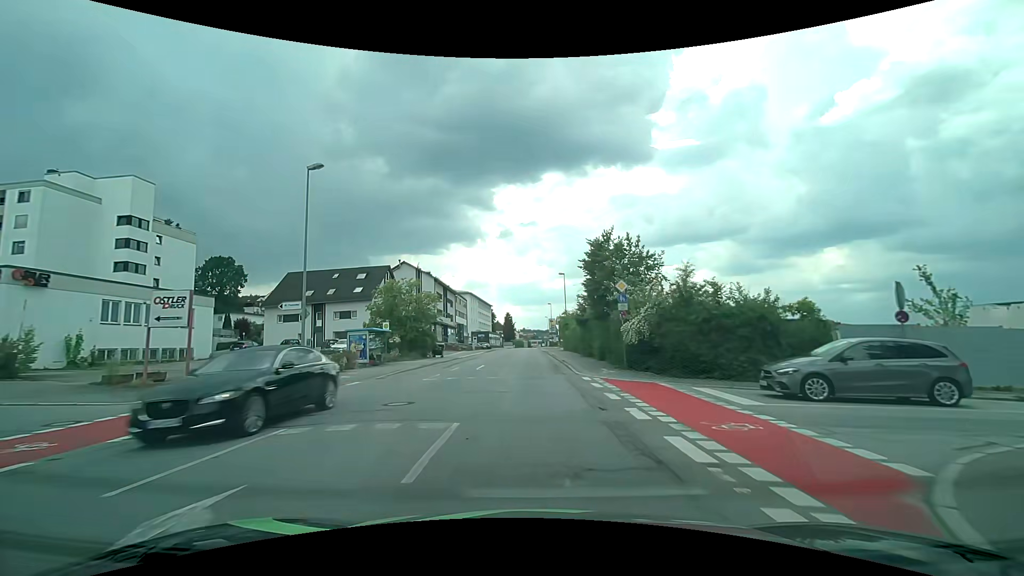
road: tertiary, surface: asphalt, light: Day
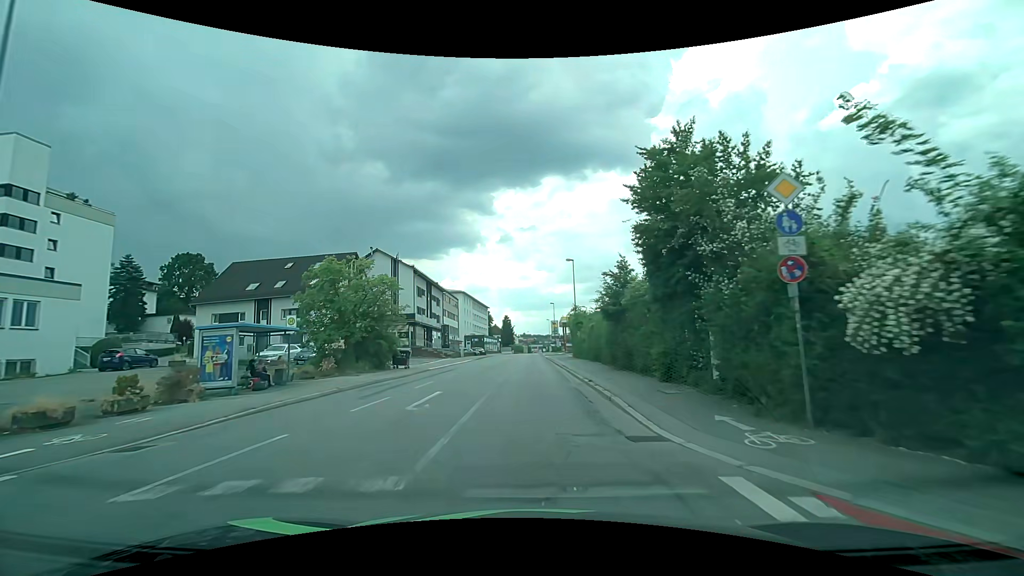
(-0.1, +14.3) m; -1°
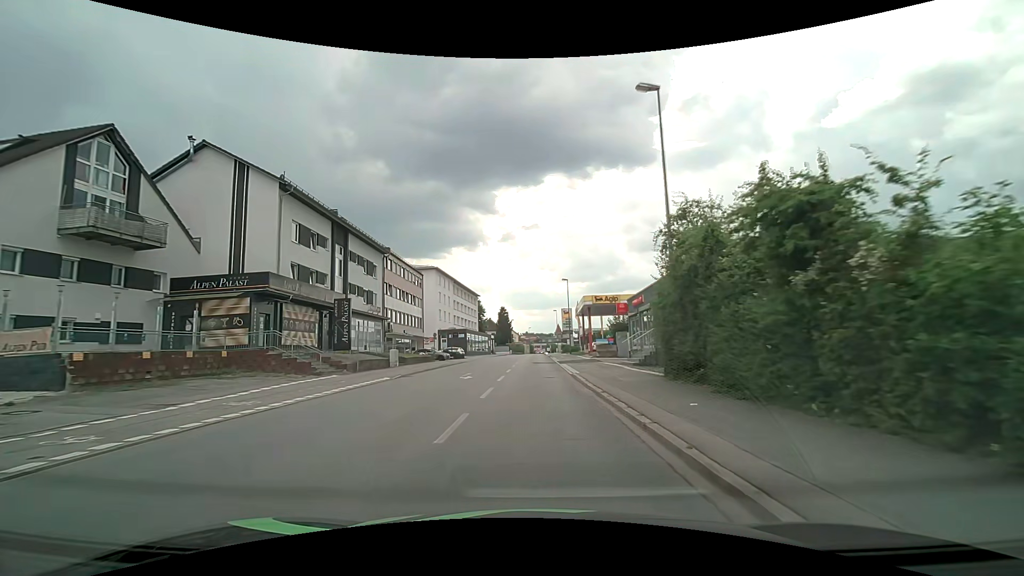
(+0.2, +35.7) m; 0°
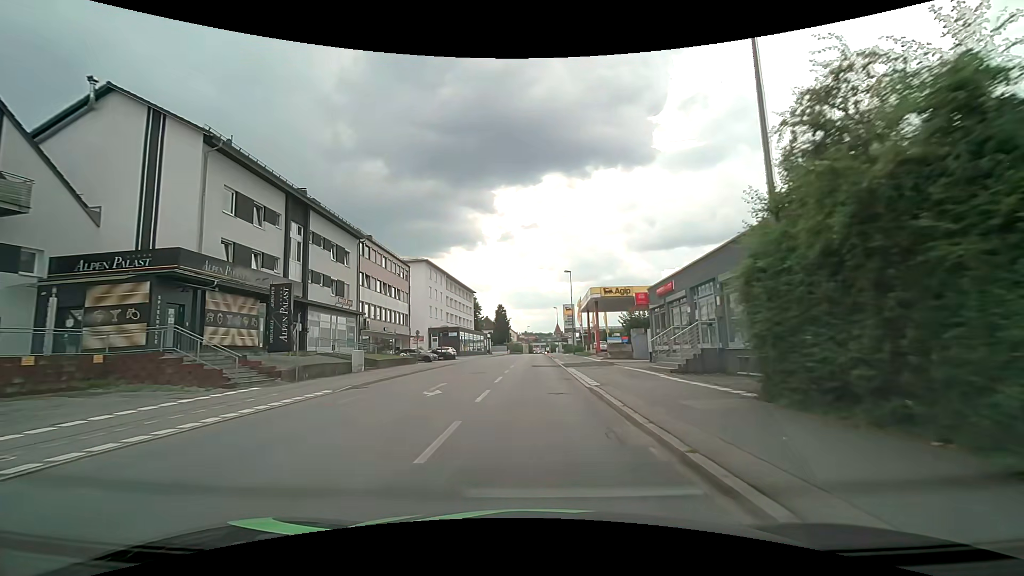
(0.0, +7.1) m; 0°
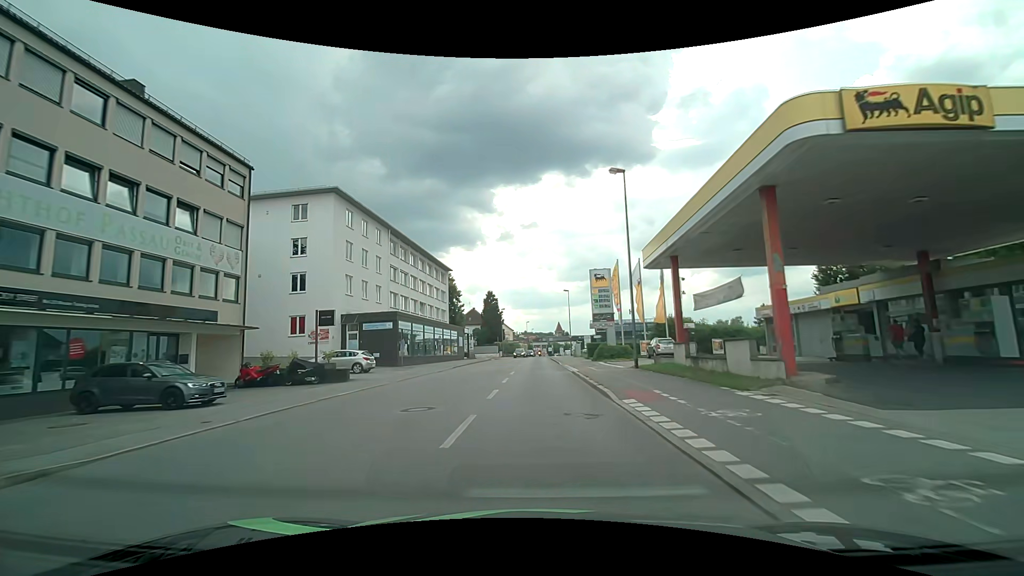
(+0.1, +35.5) m; 0°
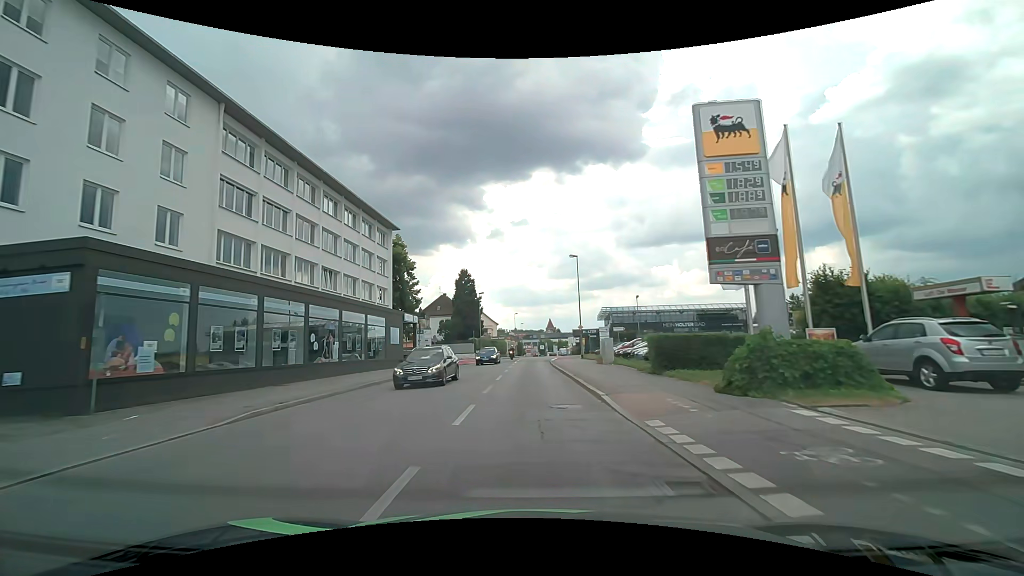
(+0.2, +28.4) m; +2°
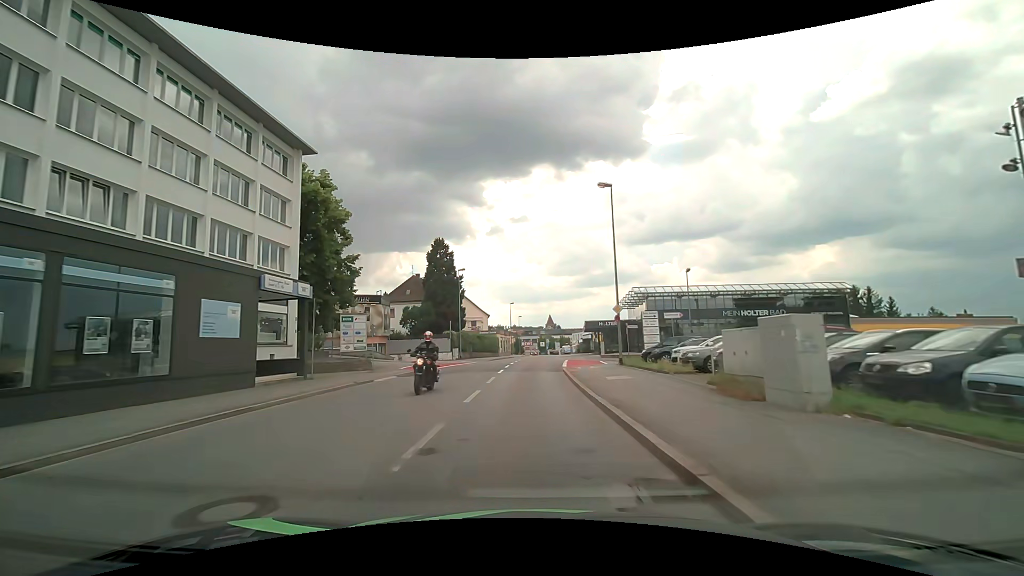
(-0.1, +21.3) m; -1°
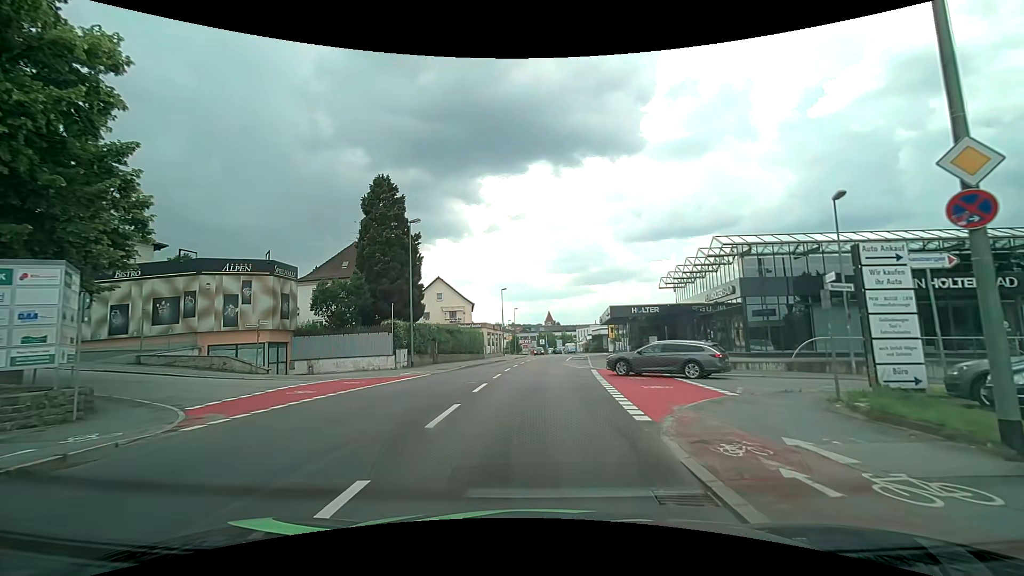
(+0.4, +21.0) m; +2°
